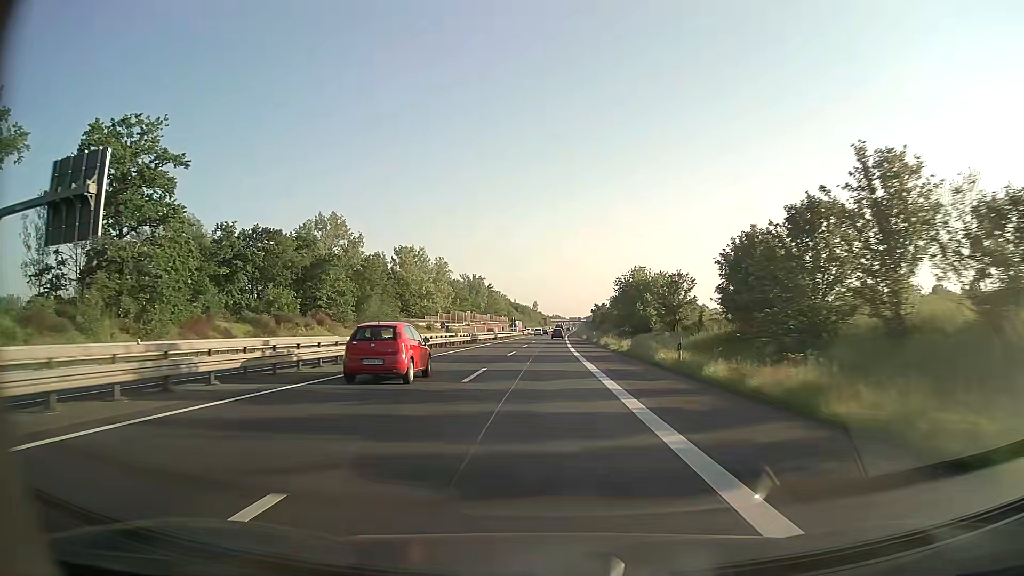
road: trunk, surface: asphalt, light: Day
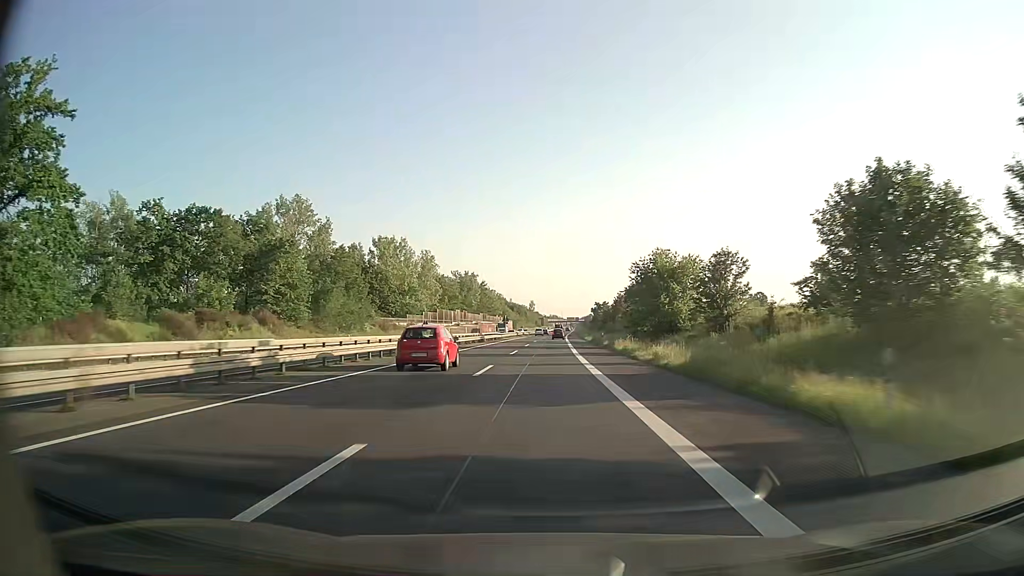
(0.0, +15.6) m; 0°
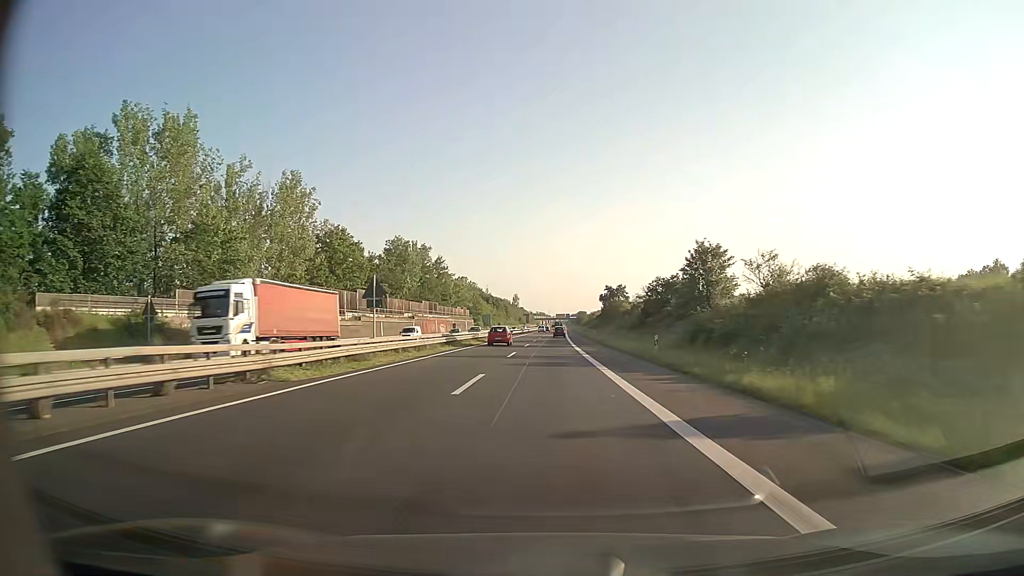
(+0.7, +78.0) m; +1°
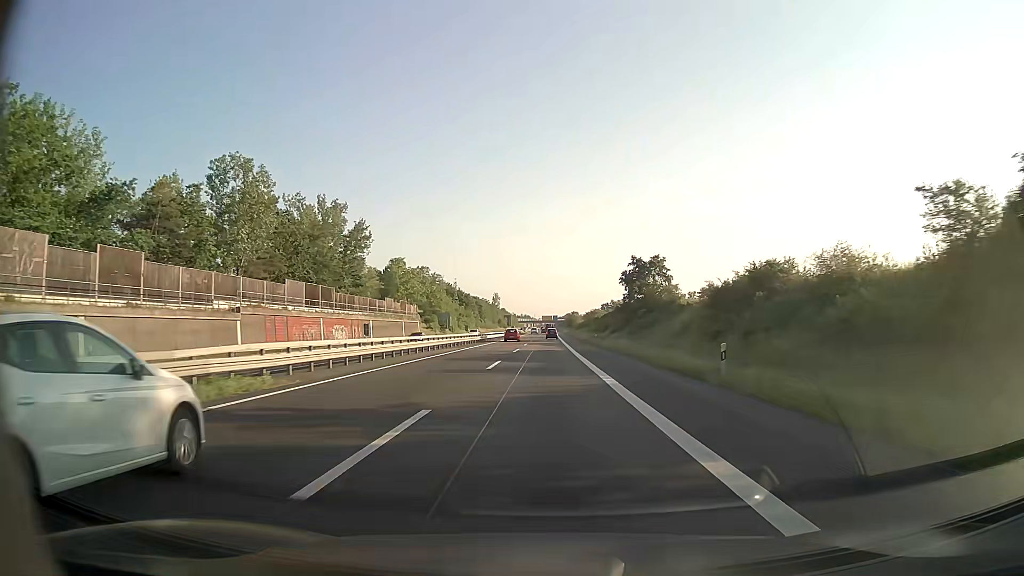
(+0.6, +62.6) m; +1°
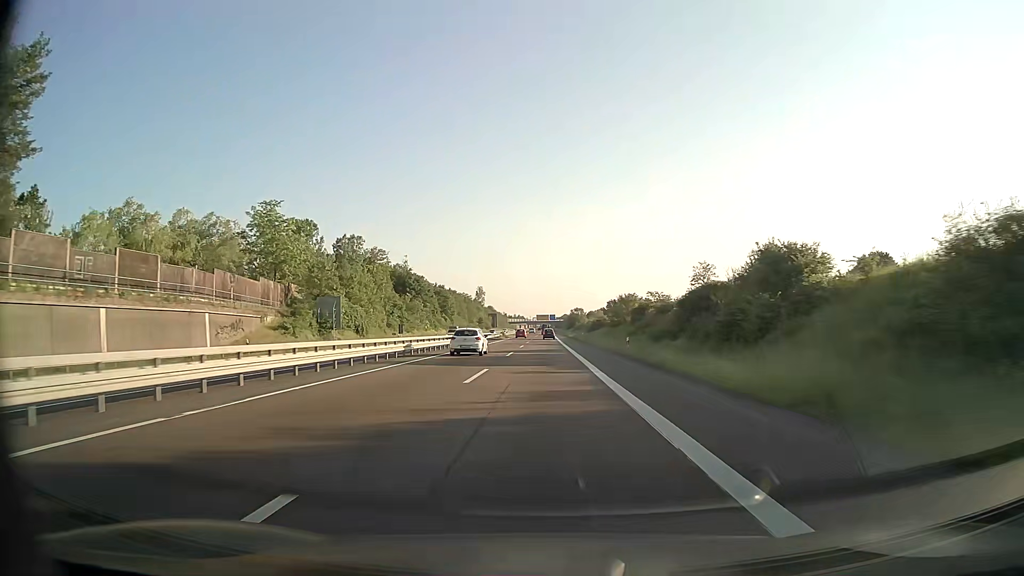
(+0.4, +78.3) m; 0°
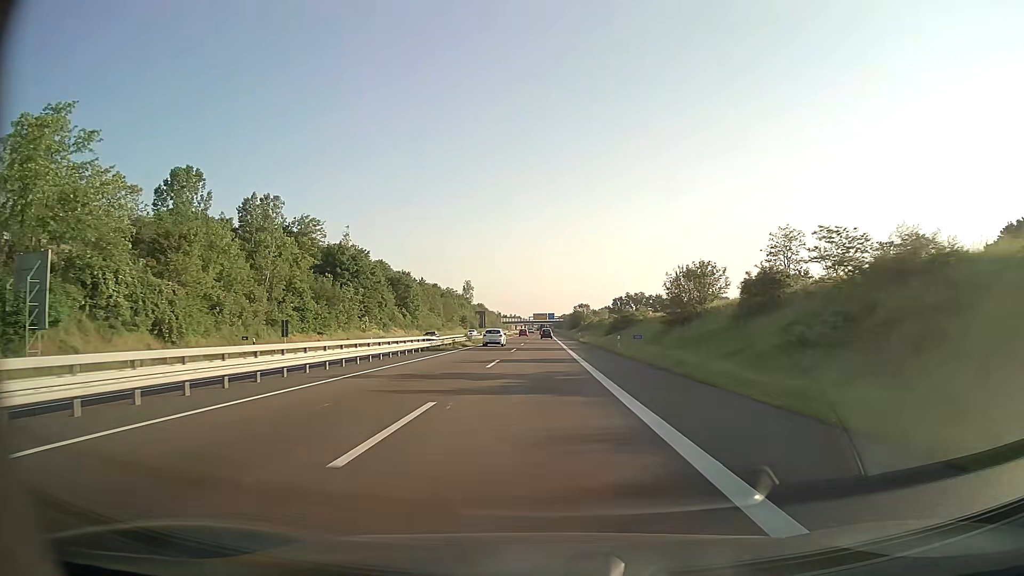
(+0.1, +46.9) m; 0°
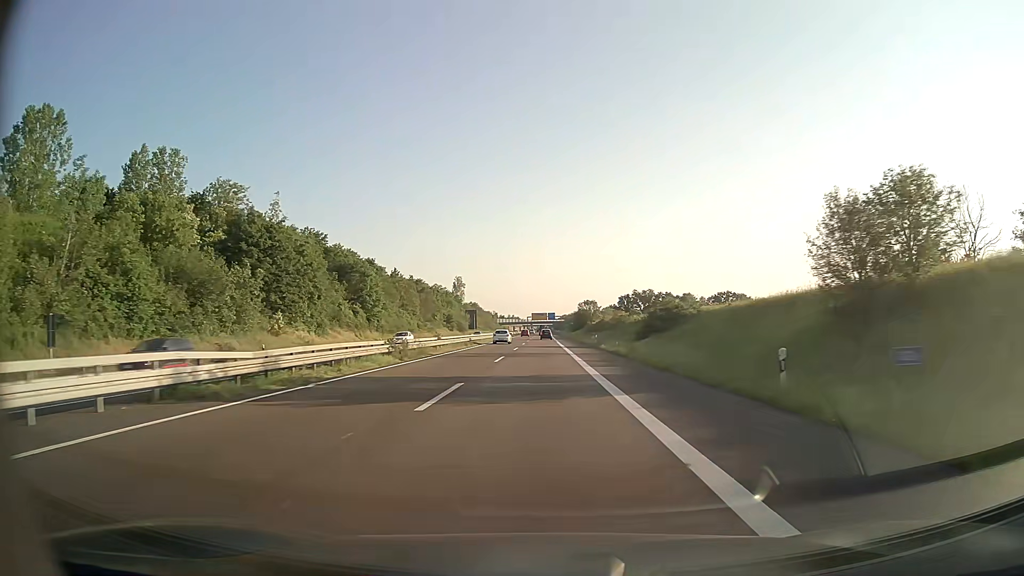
(+0.1, +31.3) m; 0°
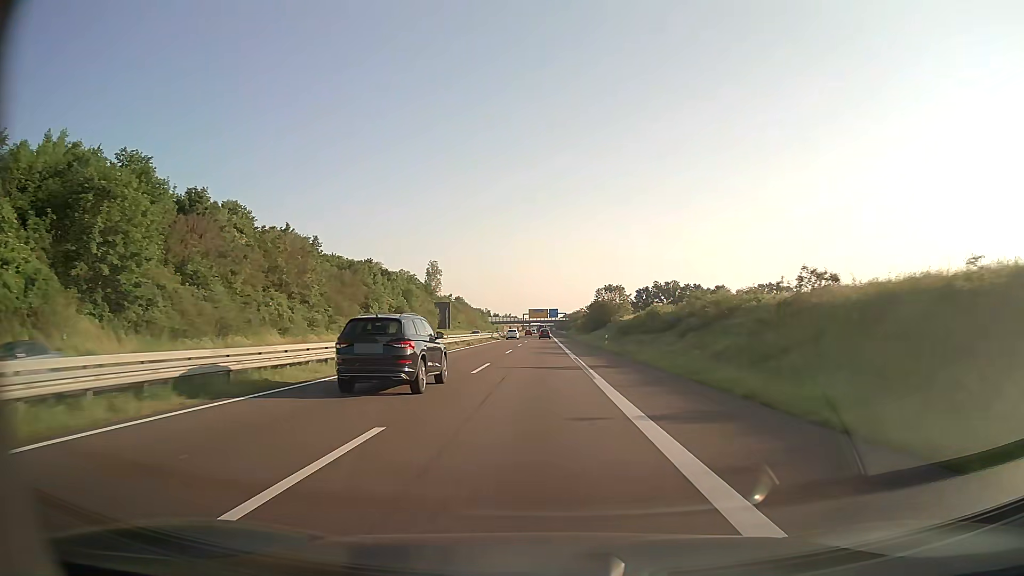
(-0.1, +62.5) m; 0°
(0, +10) (0, +20) (0, +30) (0, +40) (0, +50) (0, +60) (0, +70) (0, +80) (0, +90) (0, +100) m
